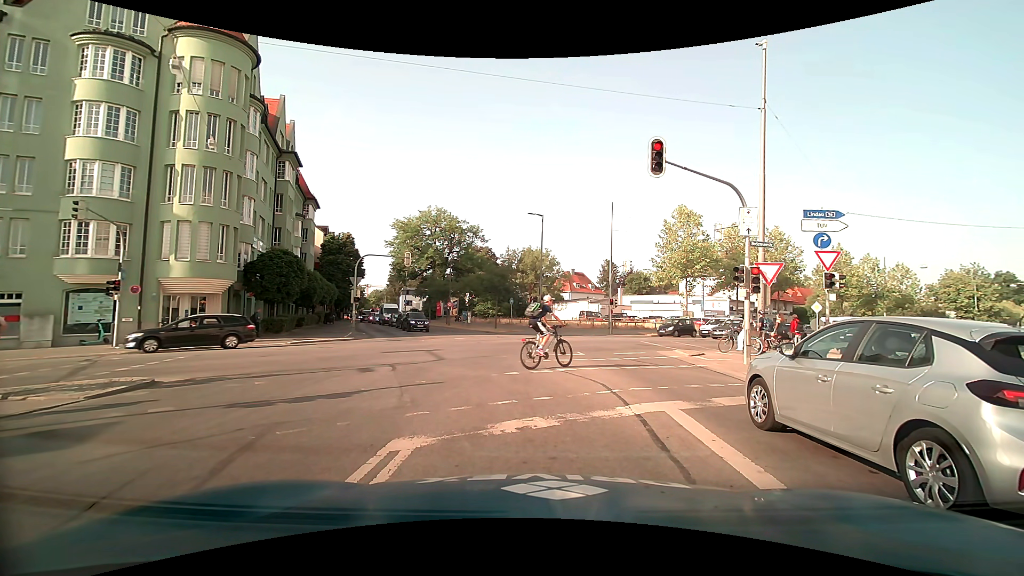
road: primary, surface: asphalt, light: Day
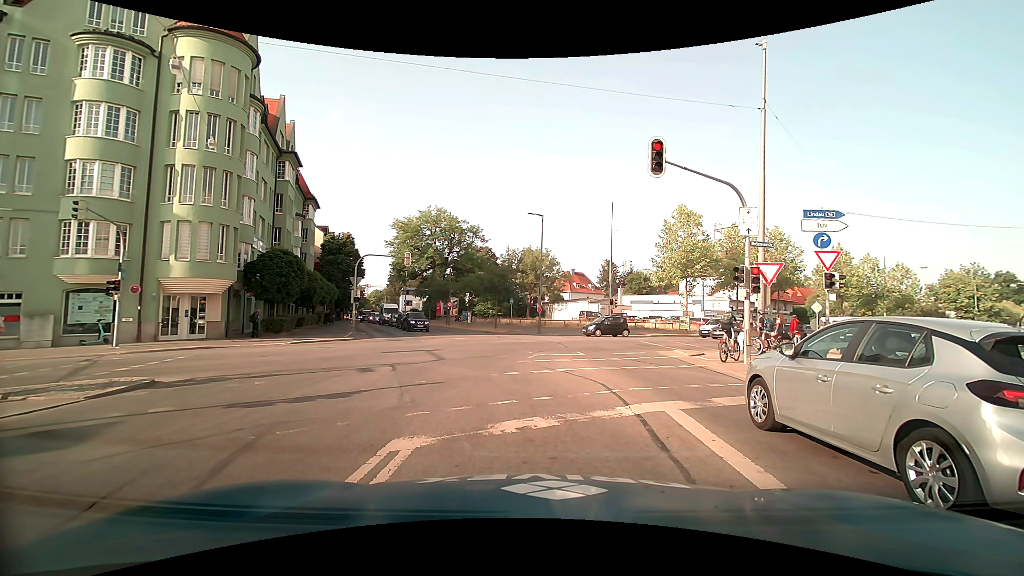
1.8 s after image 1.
(0.0, 0.0) m; 0°
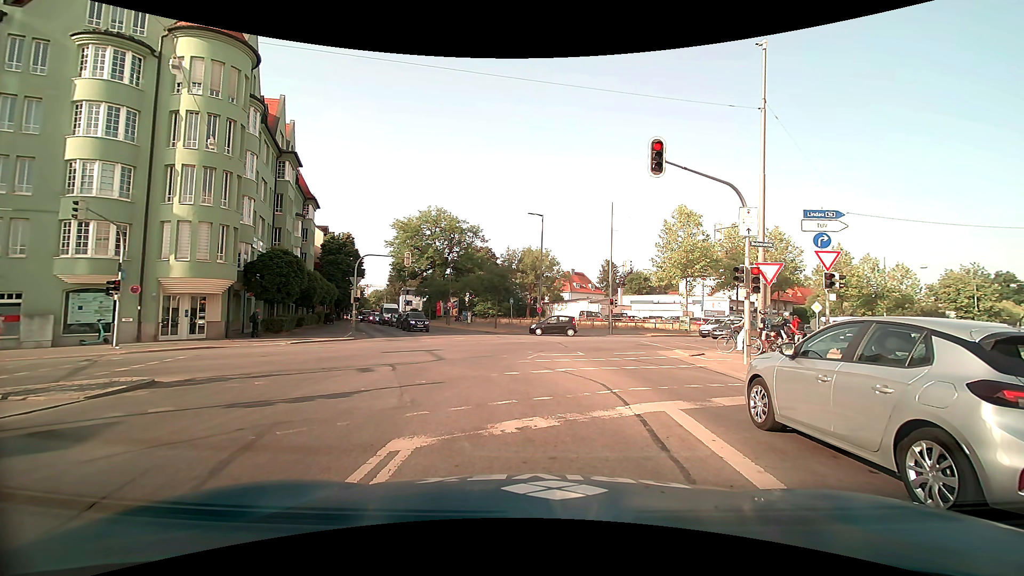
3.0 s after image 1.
(0.0, 0.0) m; 0°
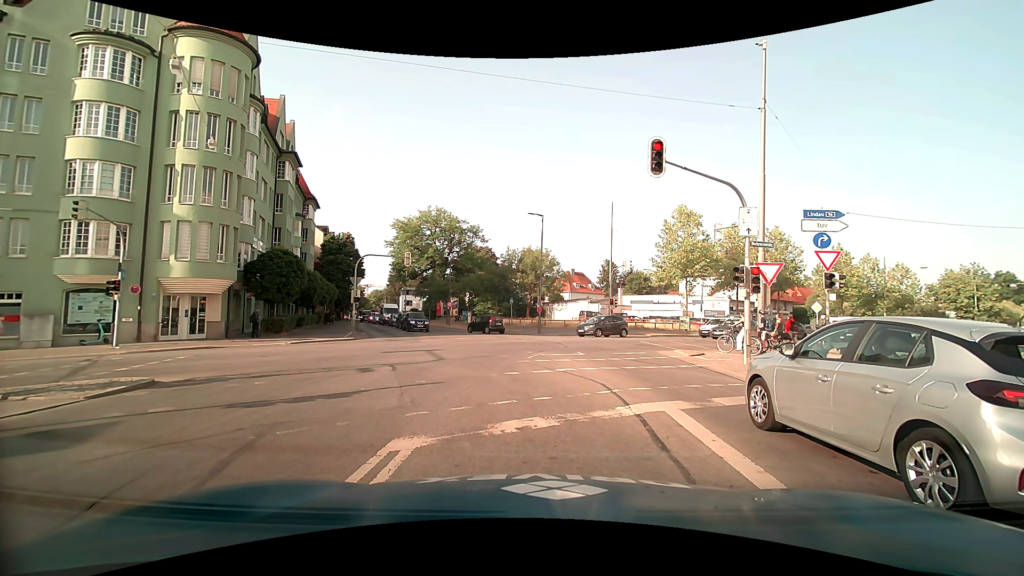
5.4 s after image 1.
(0.0, 0.0) m; 0°
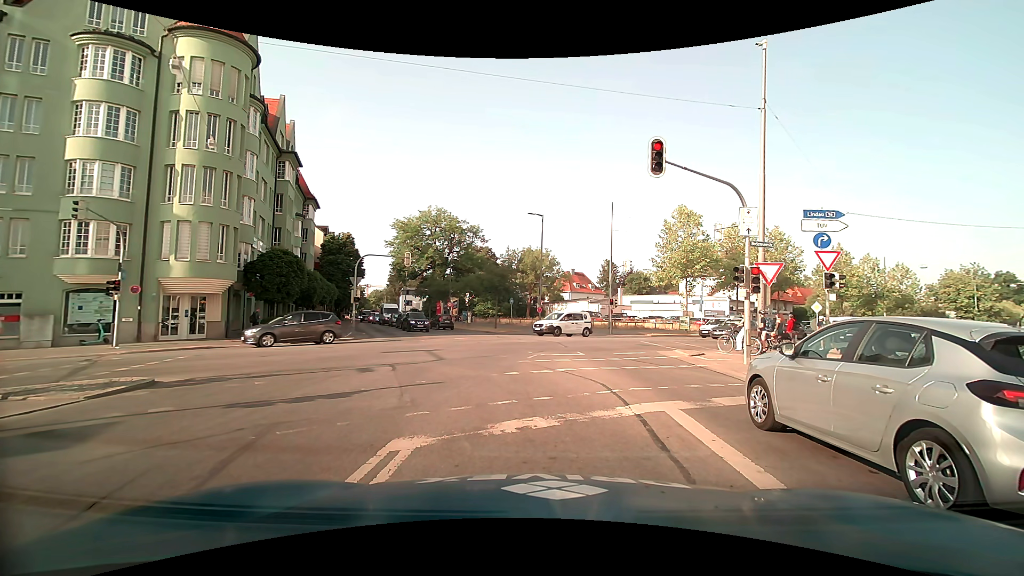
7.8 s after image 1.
(0.0, 0.0) m; 0°
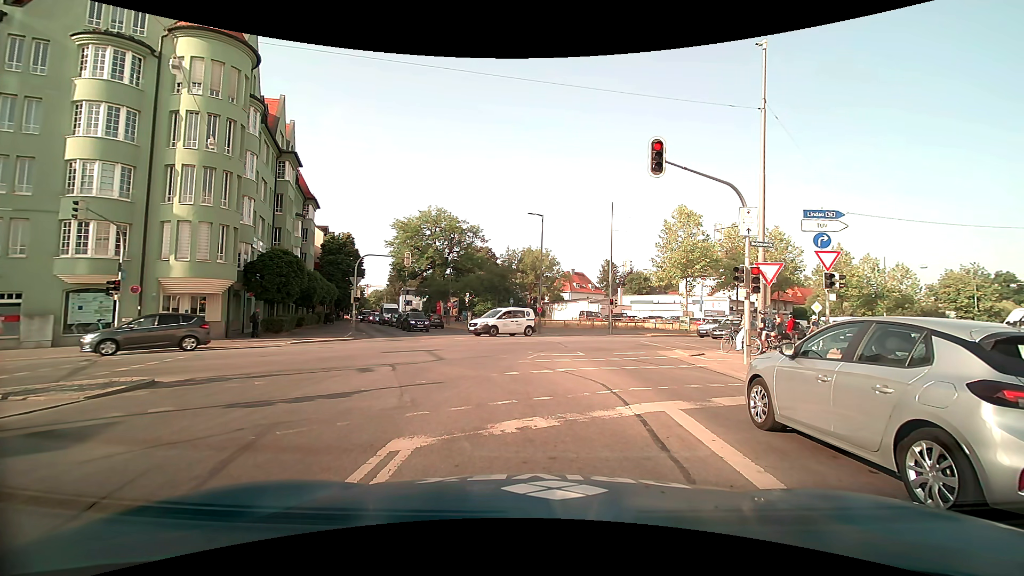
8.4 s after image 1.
(0.0, 0.0) m; 0°
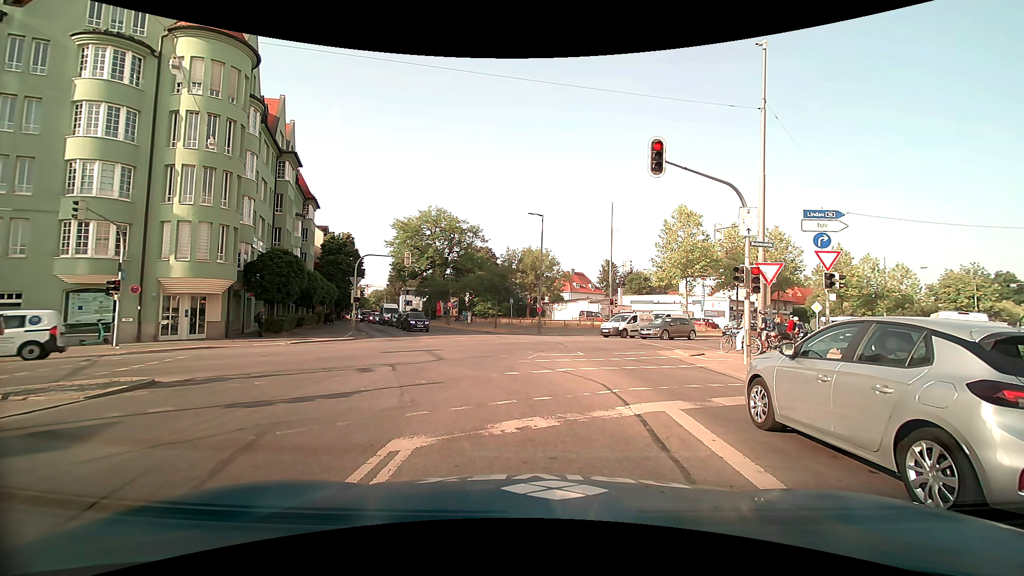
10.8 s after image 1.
(0.0, 0.0) m; 0°
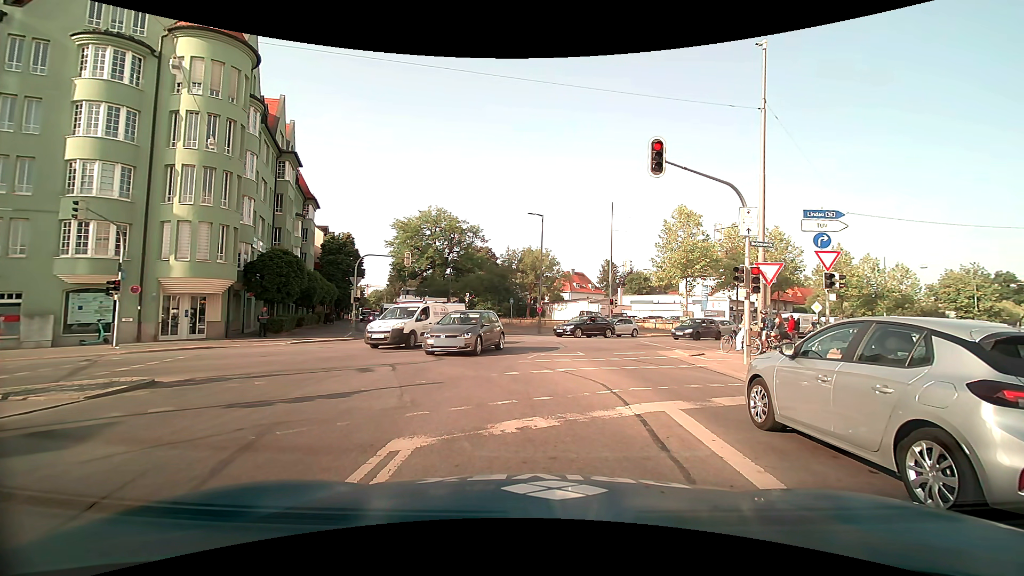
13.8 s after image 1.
(0.0, 0.0) m; 0°
